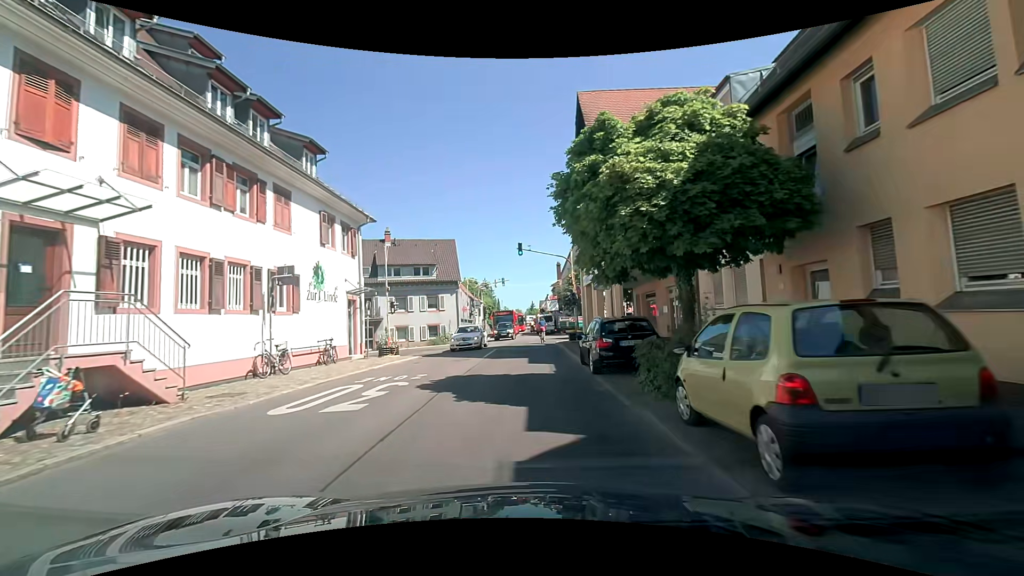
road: residential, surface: asphalt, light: Day
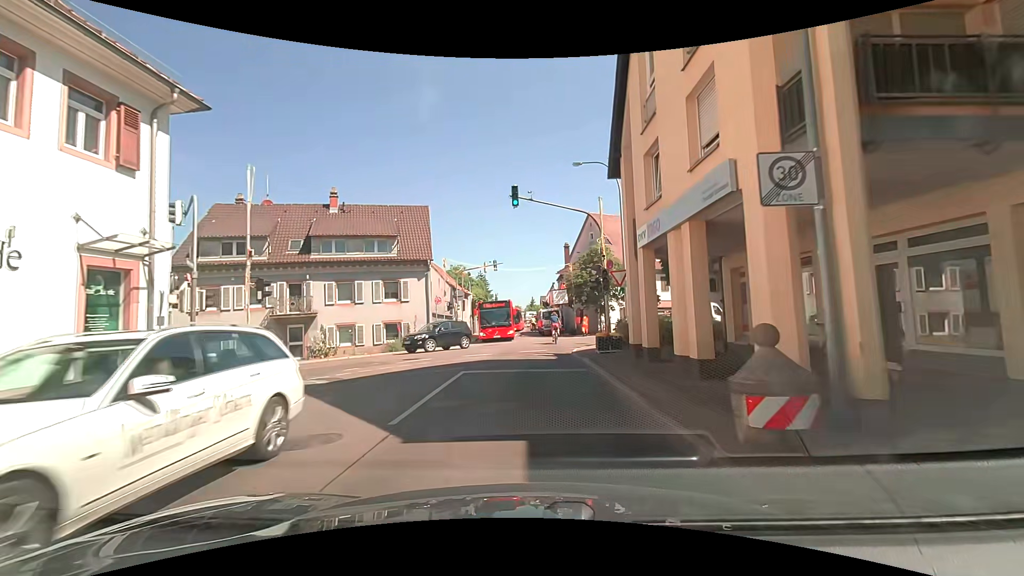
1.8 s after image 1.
(-0.2, +13.4) m; 0°
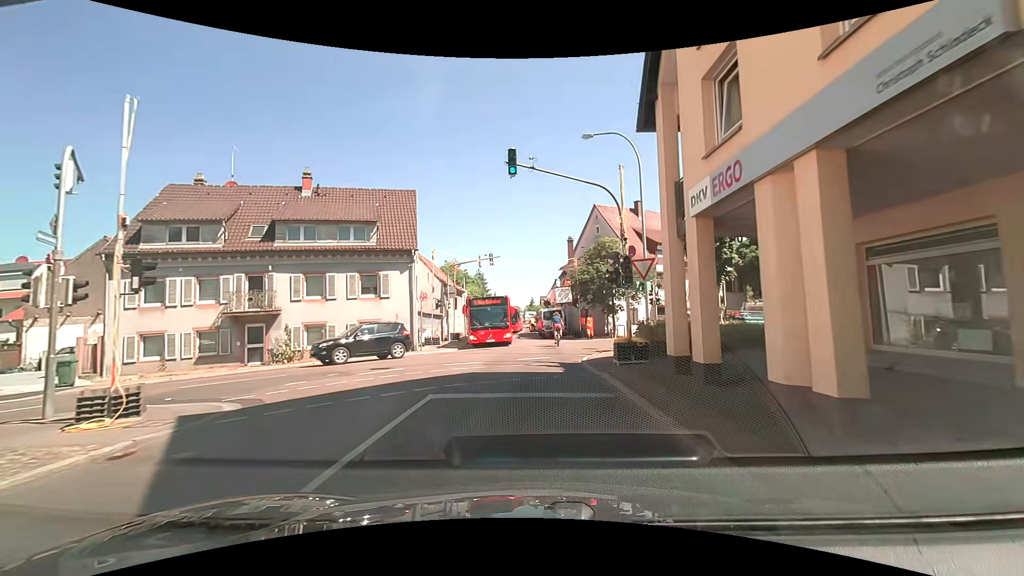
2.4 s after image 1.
(0.0, +4.3) m; -1°
